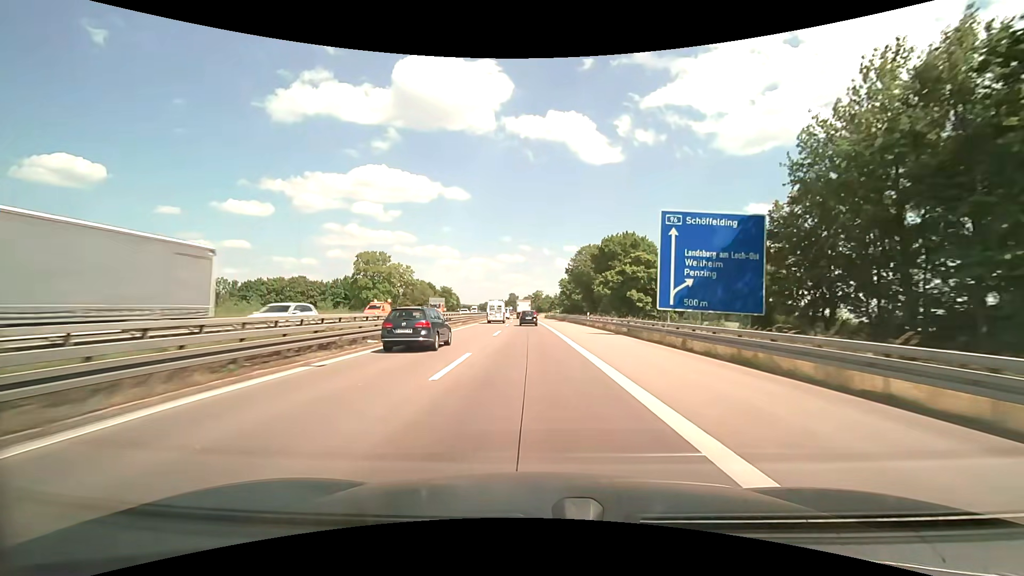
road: motorway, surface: asphalt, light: Day
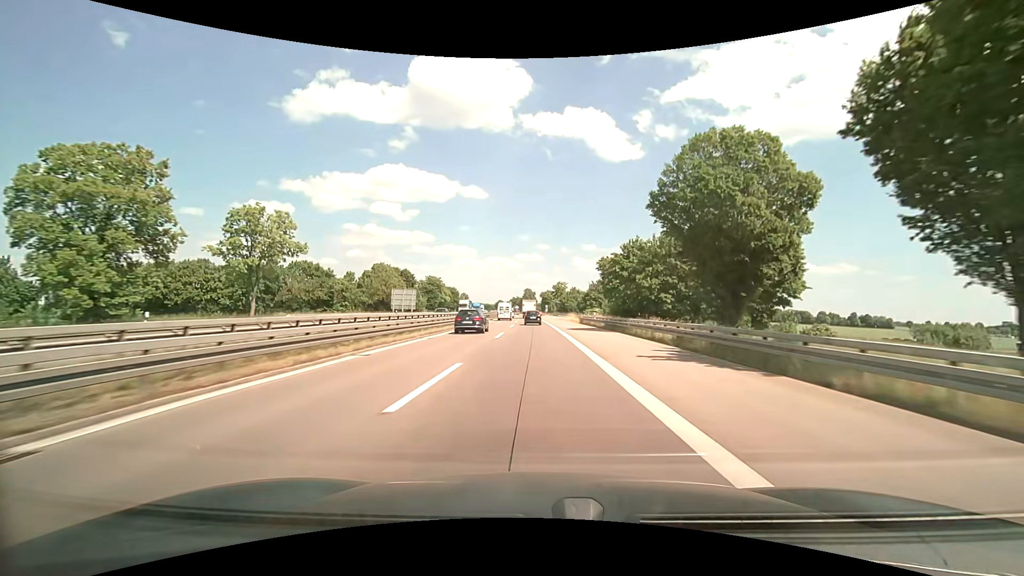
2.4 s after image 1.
(-1.1, +57.3) m; -2°
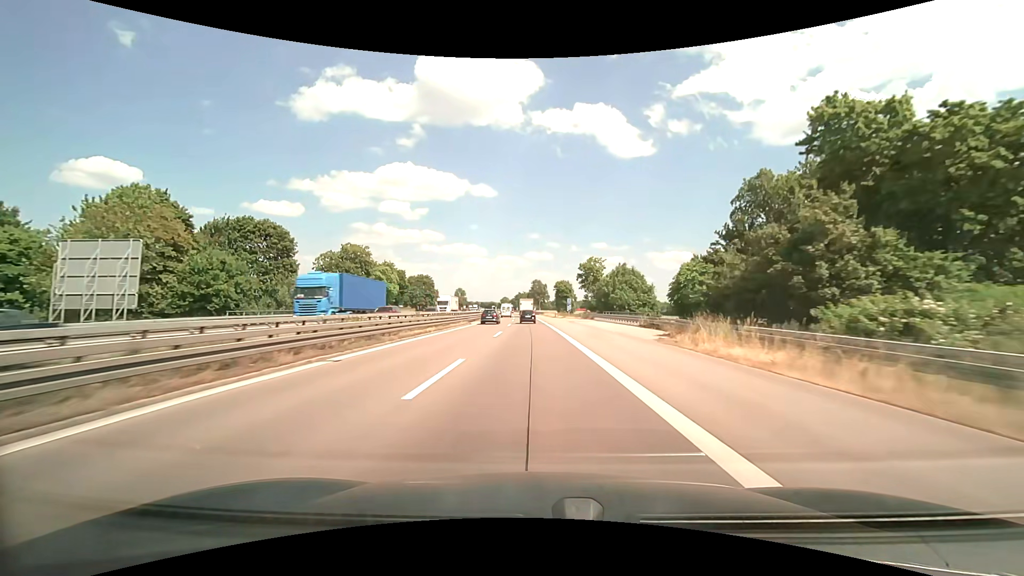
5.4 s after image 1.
(-0.8, +71.6) m; -1°
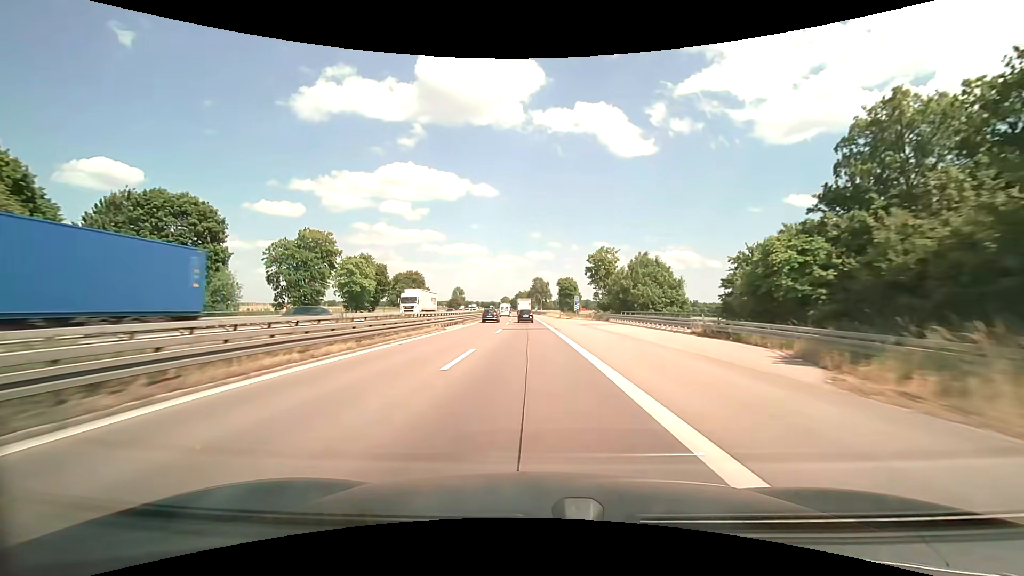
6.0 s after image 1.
(0.0, +14.3) m; 0°
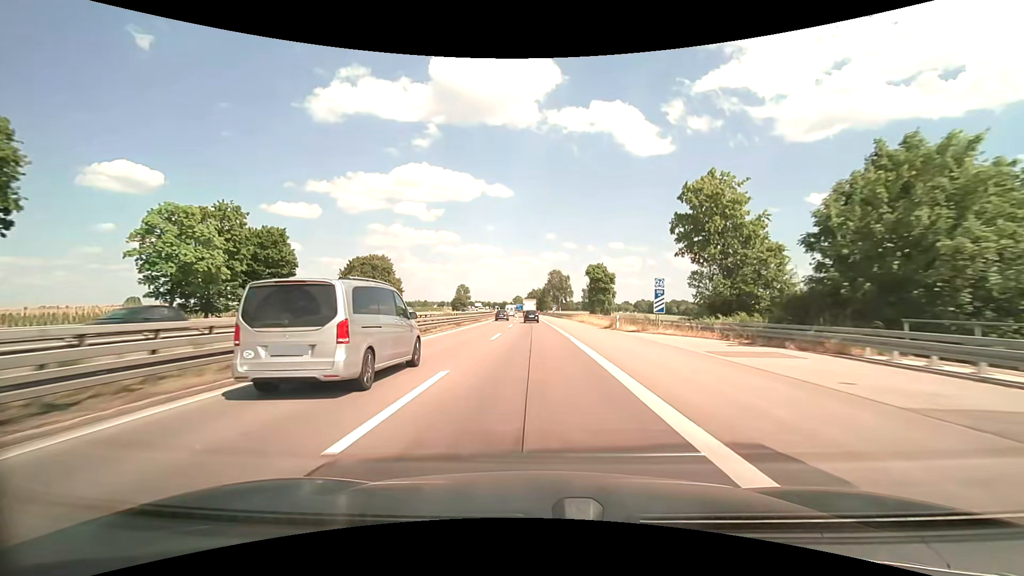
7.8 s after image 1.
(-0.5, +42.9) m; -1°
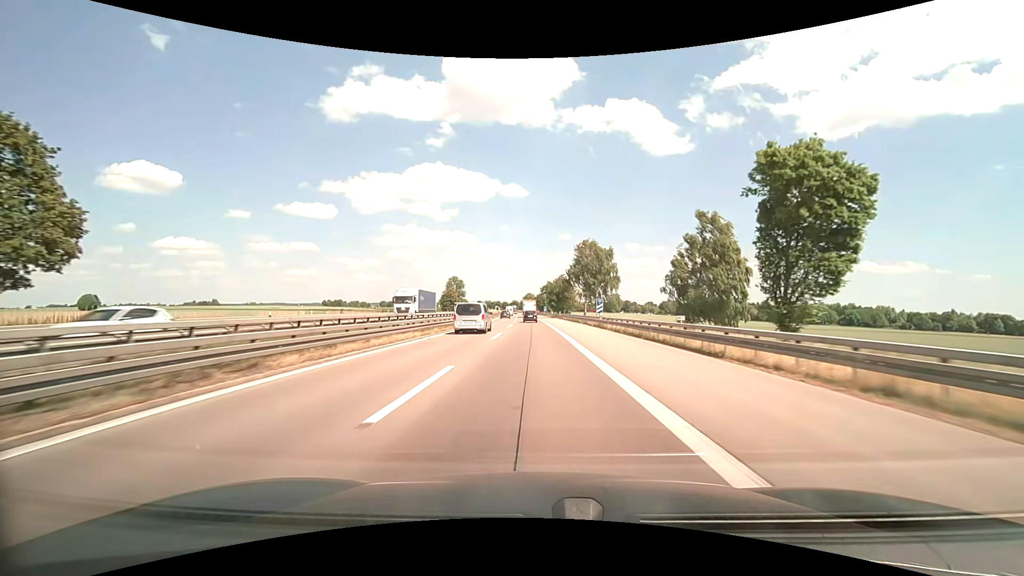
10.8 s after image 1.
(-0.8, +71.2) m; -2°
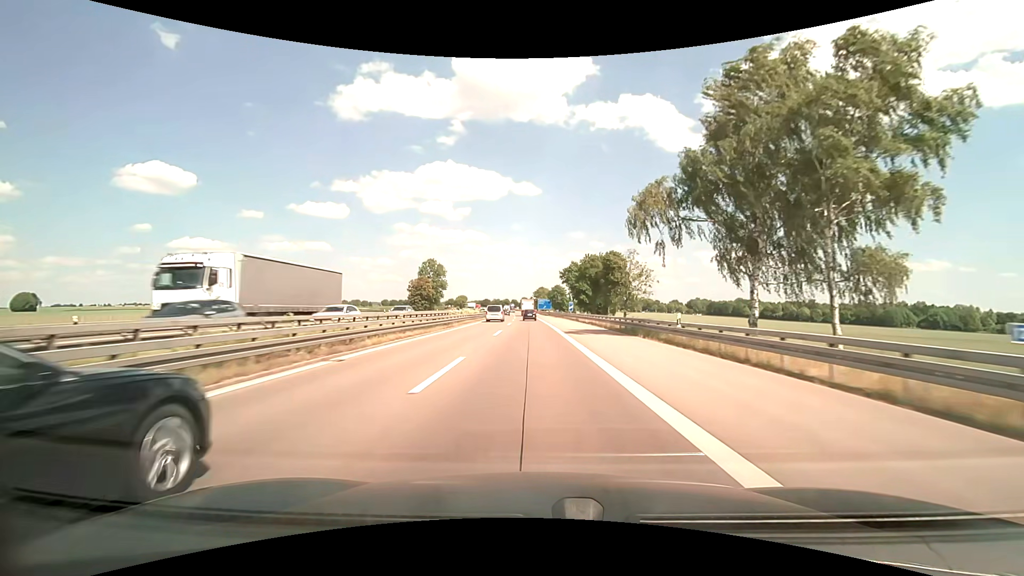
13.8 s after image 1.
(-1.1, +70.2) m; -1°
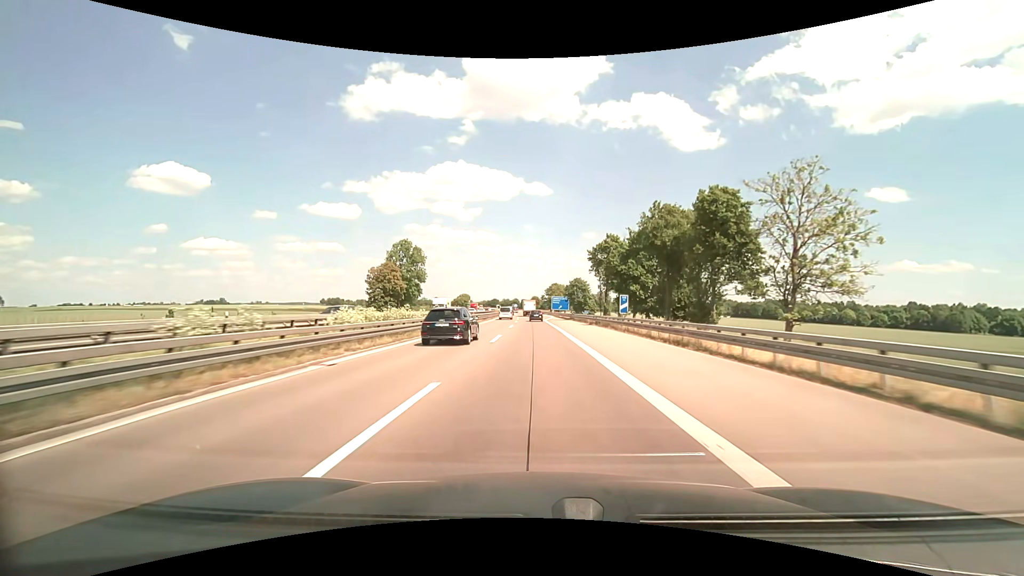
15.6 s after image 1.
(-0.6, +41.2) m; -1°
(0, +10) (0, +20) (0, +30) (0, +40) (0, +50) (-1, +60) (0, +70) (0, +80) (0, +90) (0, +100) m
